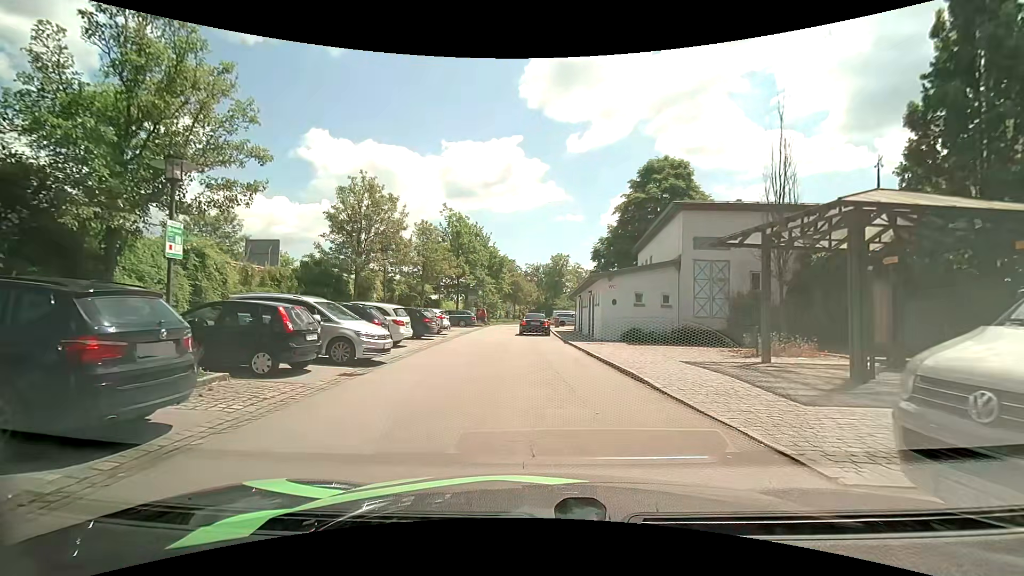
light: Day
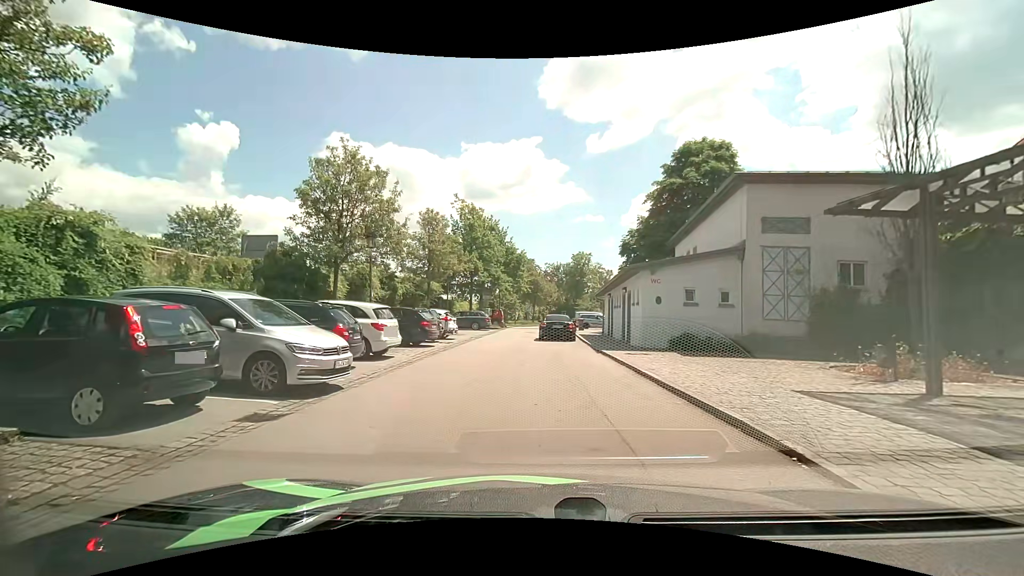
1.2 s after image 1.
(+0.1, +4.4) m; -1°
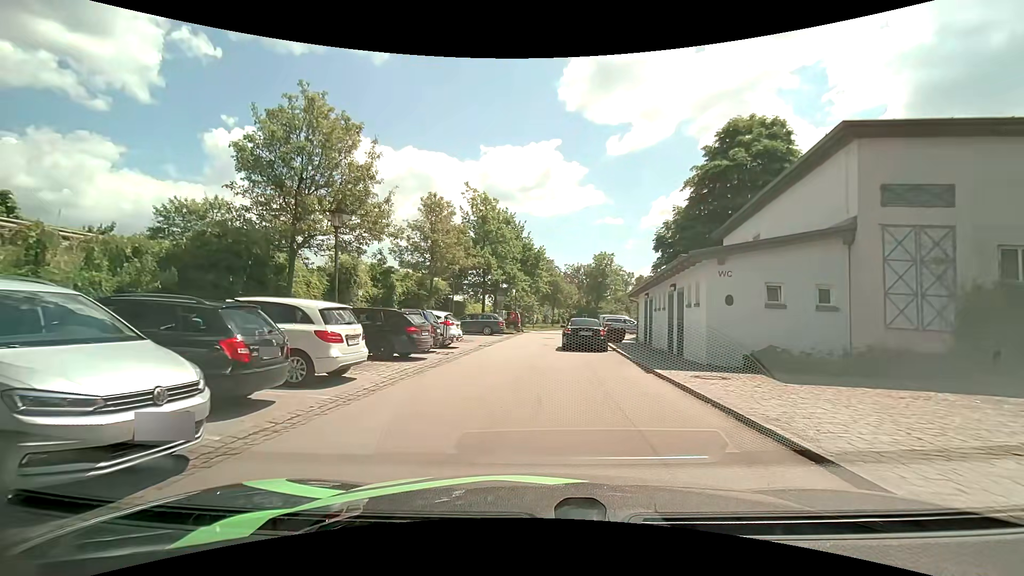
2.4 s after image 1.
(0.0, +4.7) m; -2°
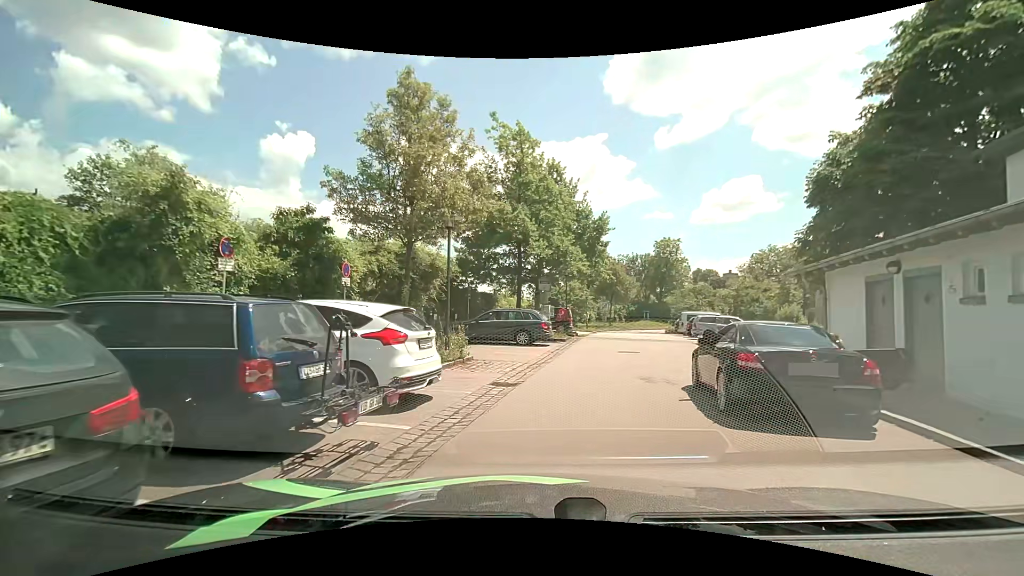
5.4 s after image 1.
(-0.6, +12.8) m; -6°
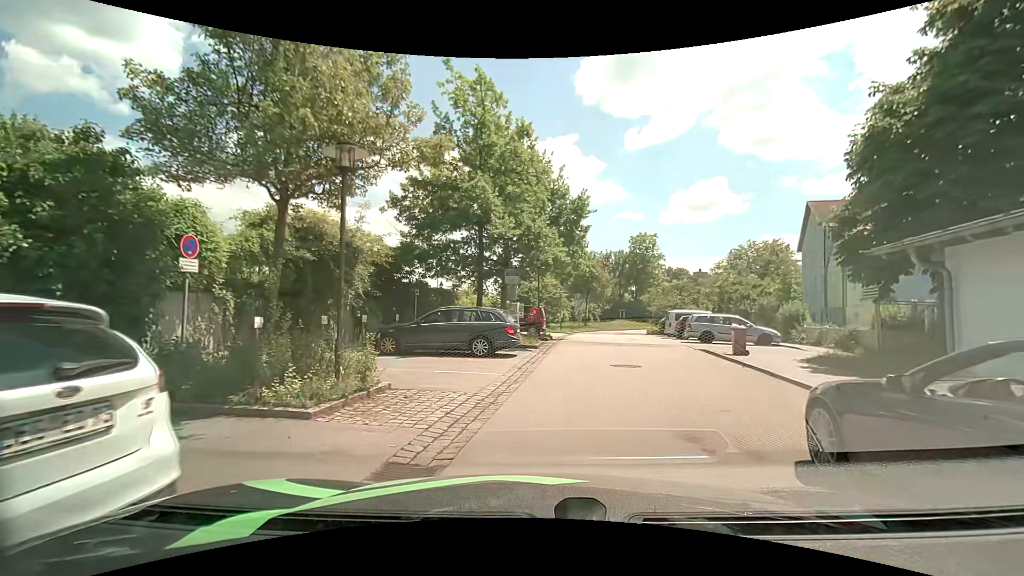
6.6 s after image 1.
(+0.2, +5.2) m; +3°
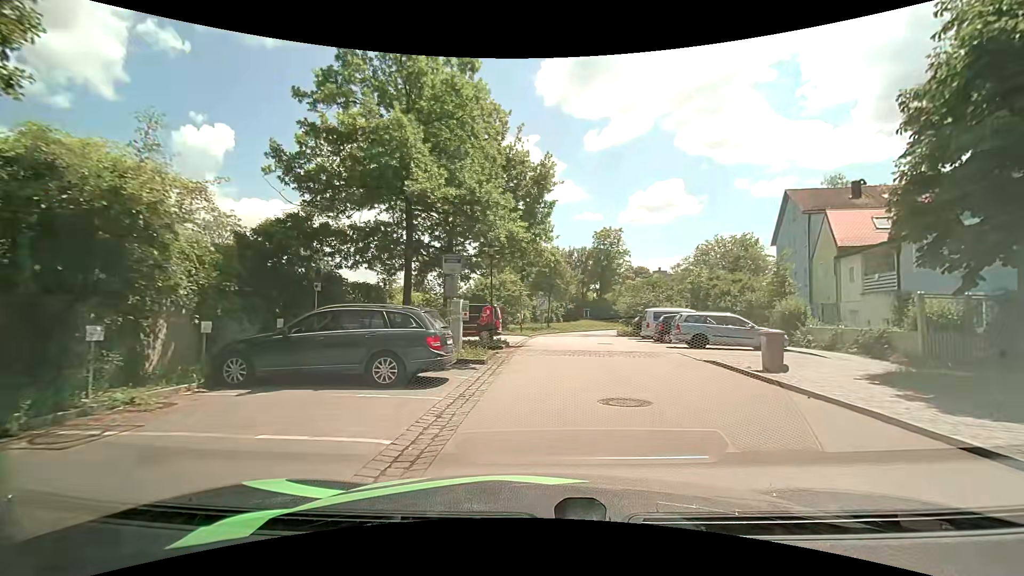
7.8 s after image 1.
(+0.3, +5.5) m; +5°
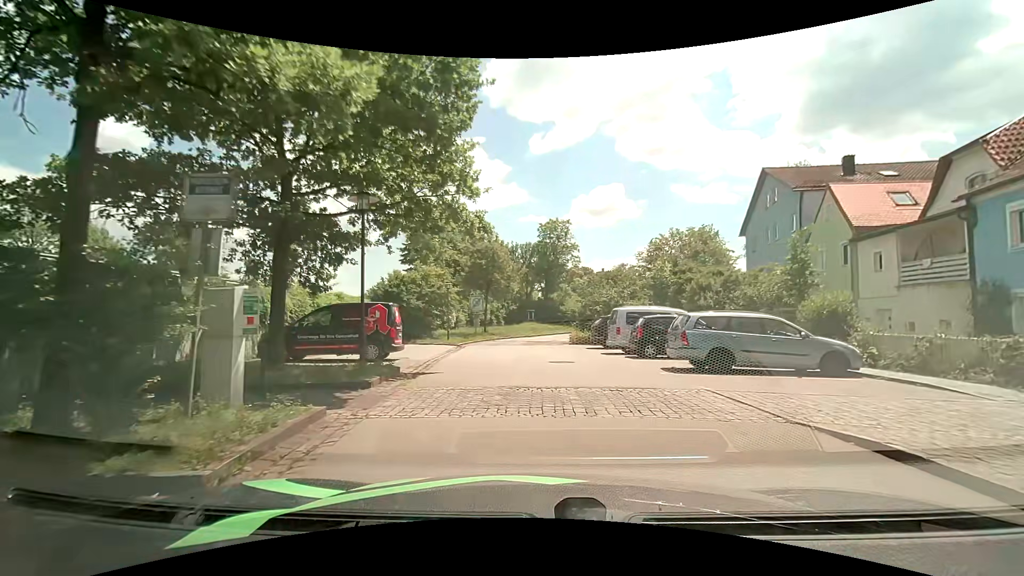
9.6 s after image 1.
(+0.4, +8.9) m; +6°
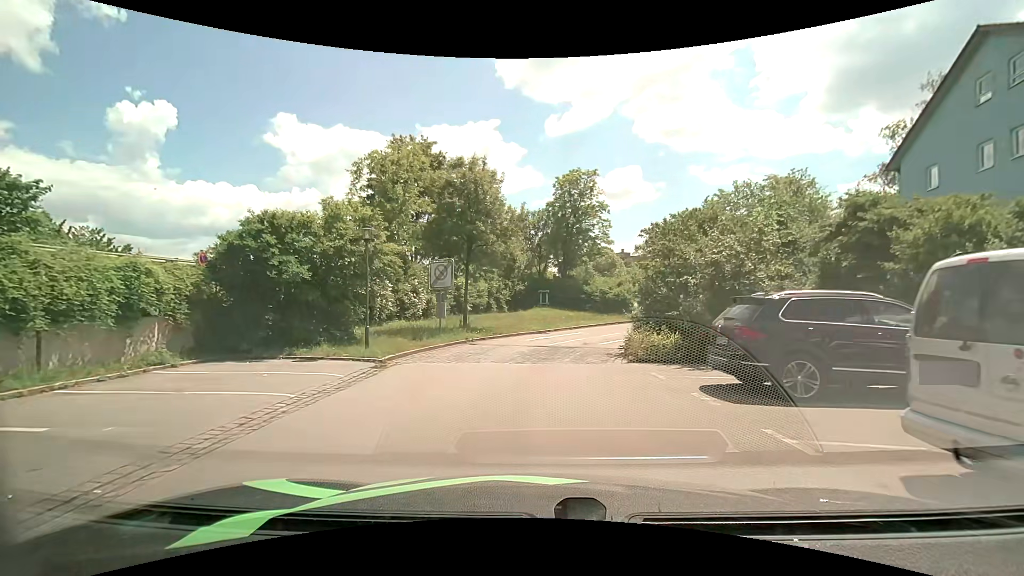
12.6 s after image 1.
(+0.1, +16.4) m; -2°
